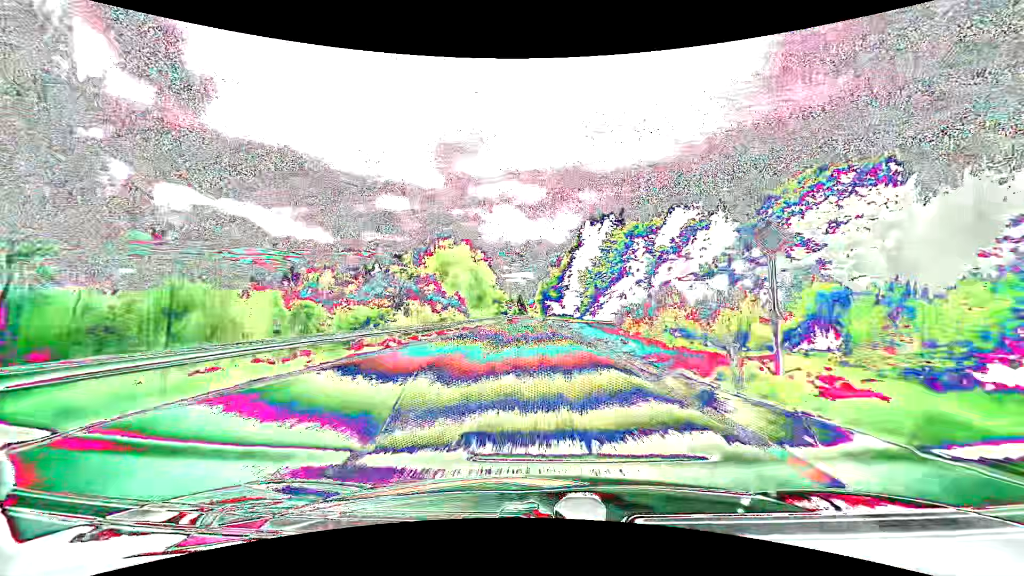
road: primary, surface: asphalt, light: Day
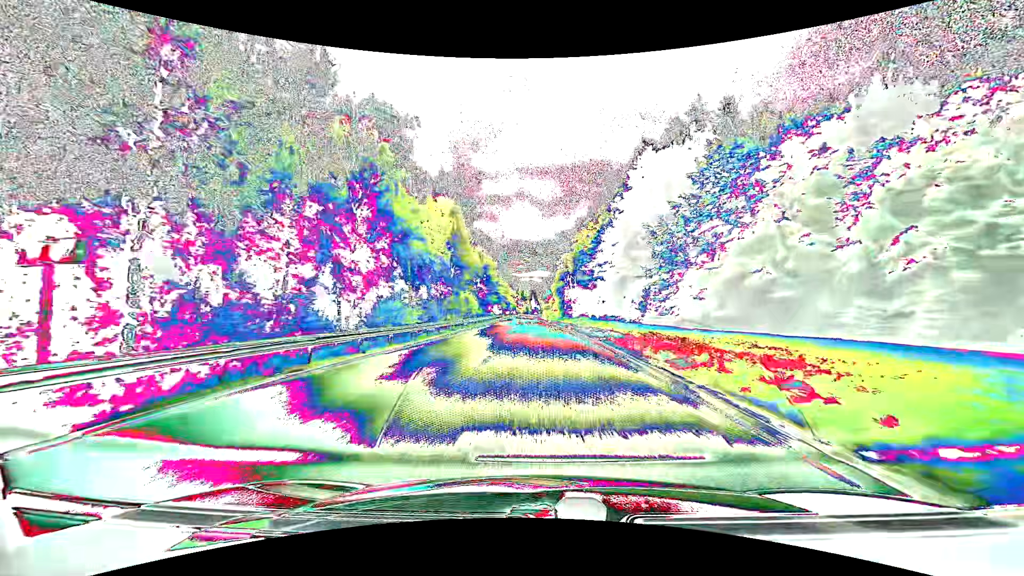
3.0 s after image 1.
(-1.0, +75.4) m; -2°
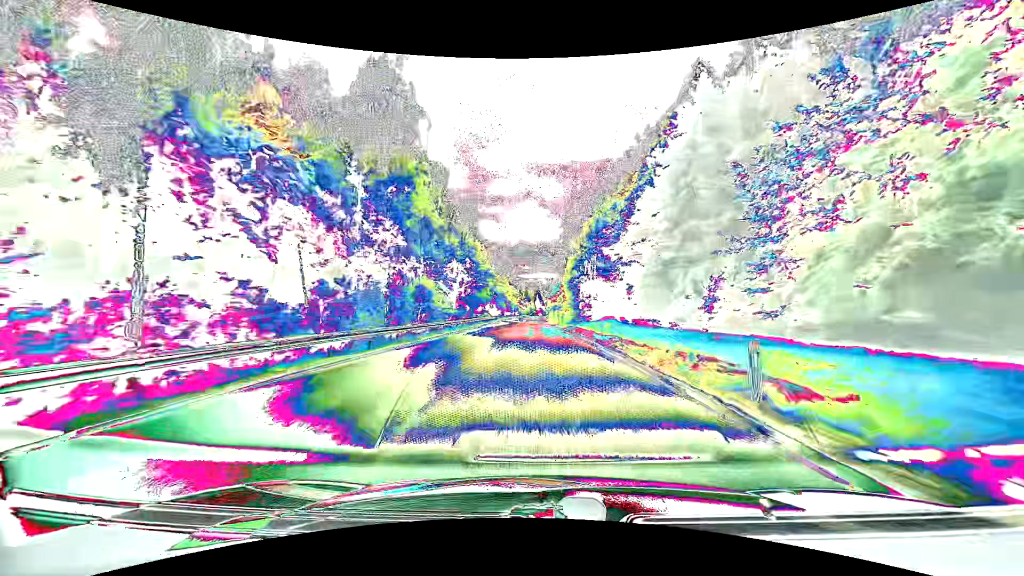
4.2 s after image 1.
(-0.3, +30.4) m; 0°
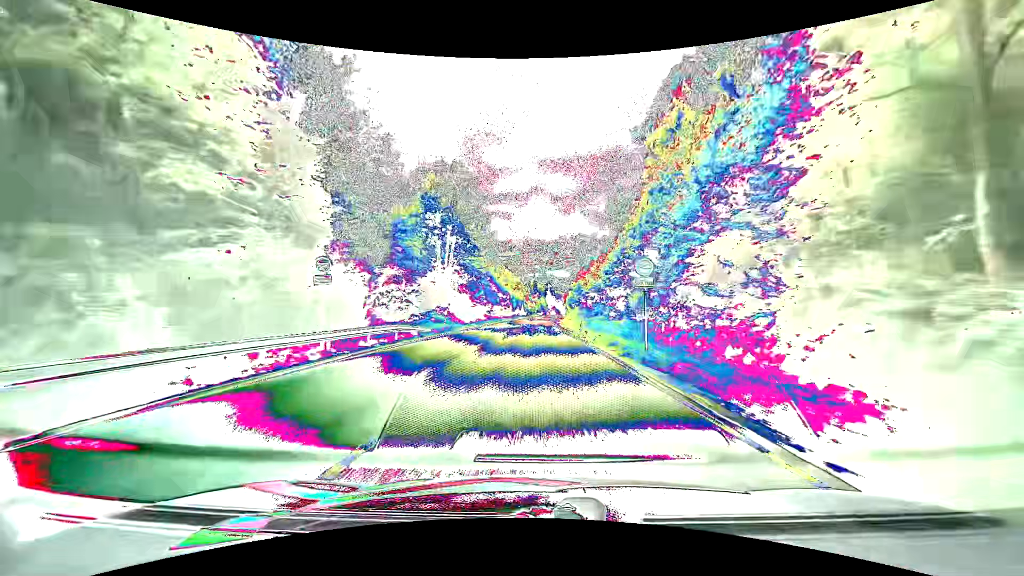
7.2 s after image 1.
(-1.4, +76.2) m; -1°
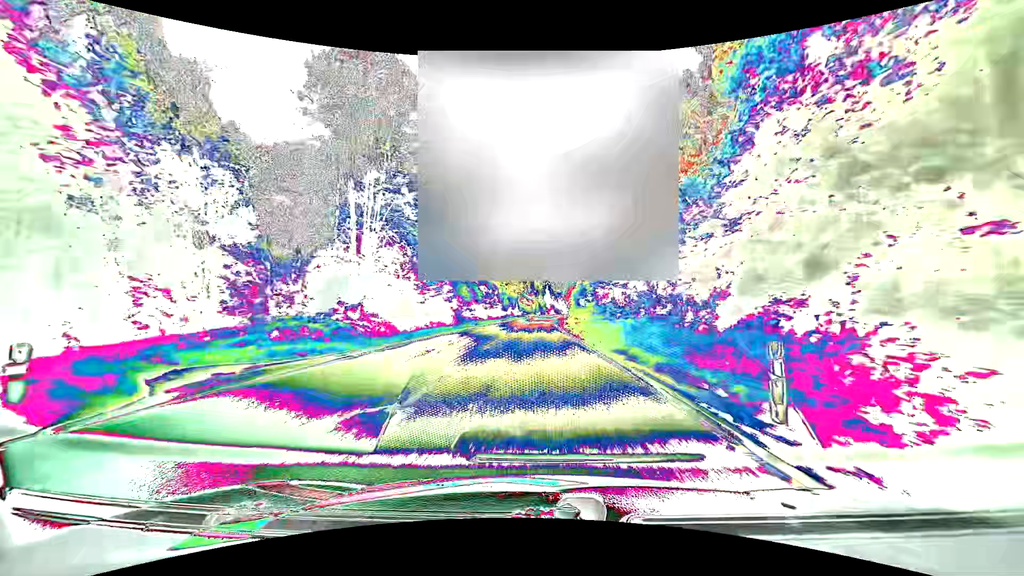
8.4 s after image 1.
(0.0, +30.7) m; 0°
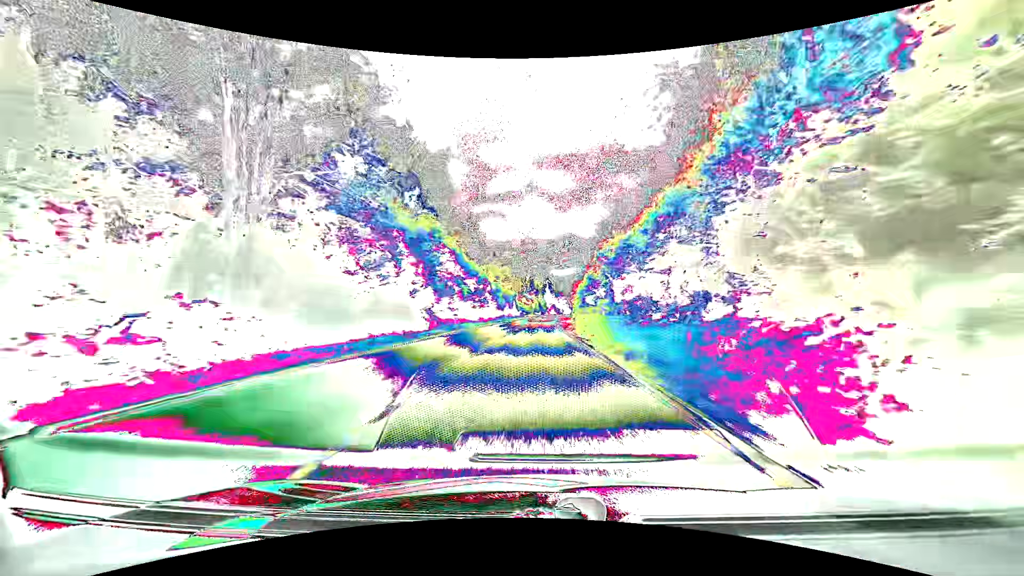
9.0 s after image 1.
(0.0, +15.4) m; 0°
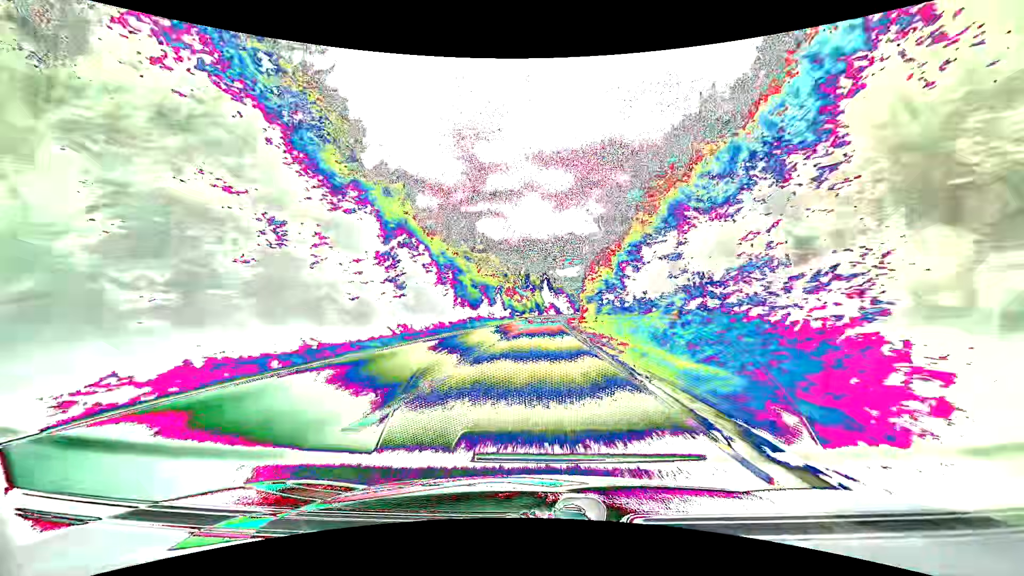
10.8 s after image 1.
(-0.2, +46.3) m; 0°
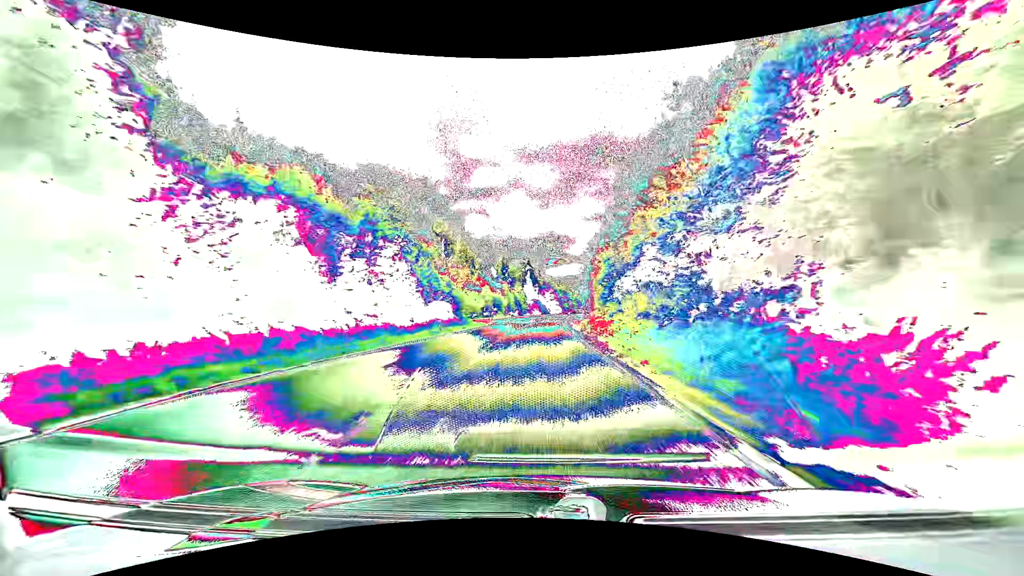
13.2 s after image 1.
(+1.0, +61.9) m; +2°
(0, +10) (0, +20) (0, +30) (0, +40) (0, +50) (0, +60) (+1, +70) (+1, +80) (+2, +90) (+2, +100) m
